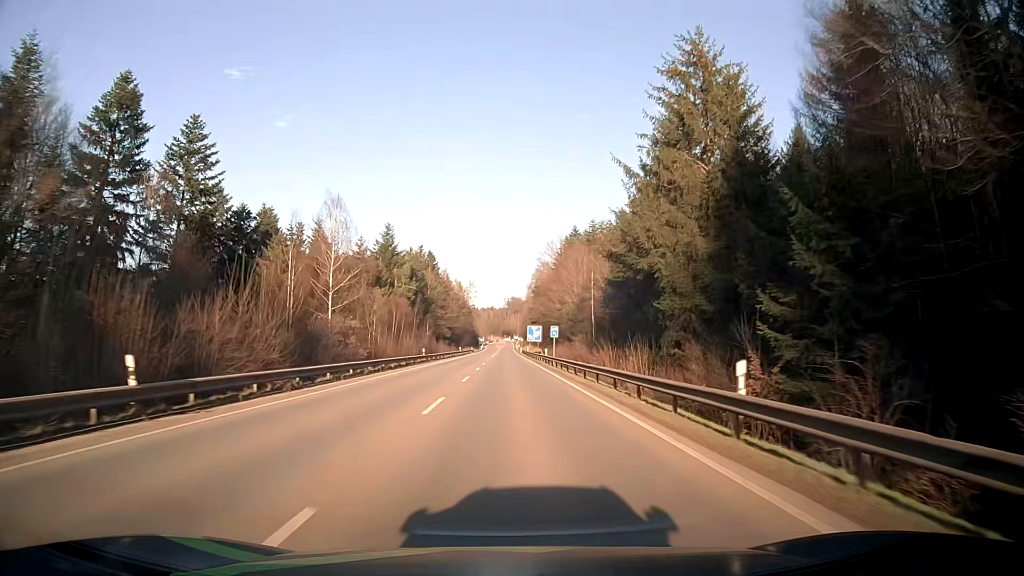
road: secondary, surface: asphalt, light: Day
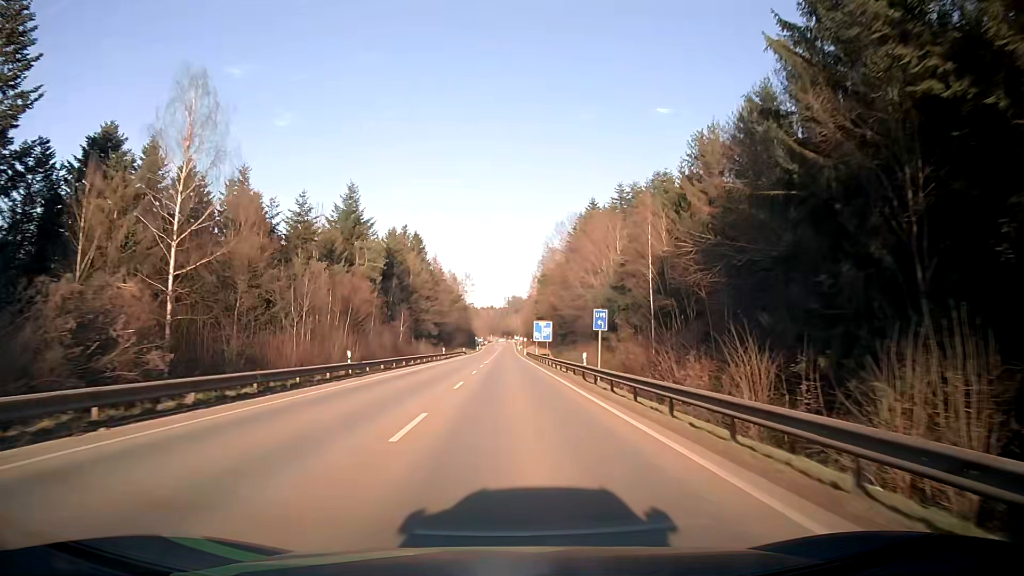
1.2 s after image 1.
(-0.1, +28.2) m; 0°
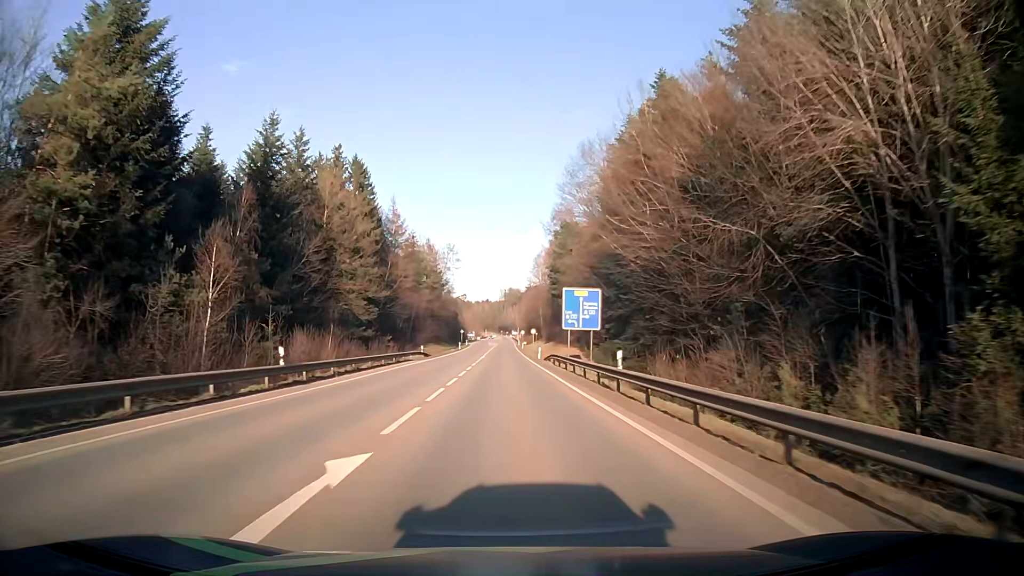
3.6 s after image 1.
(-0.1, +54.7) m; 0°
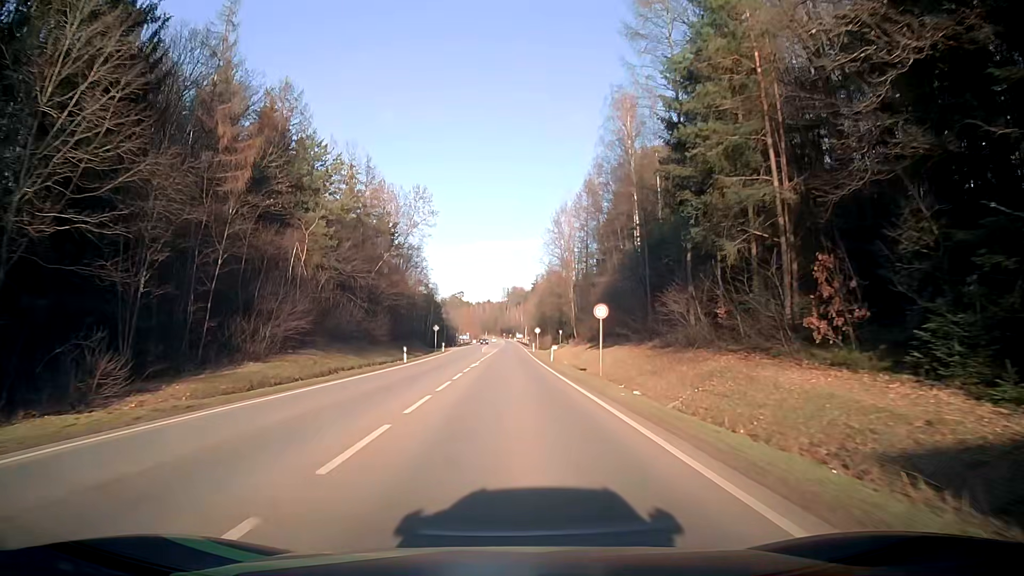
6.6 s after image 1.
(0.0, +62.8) m; 0°
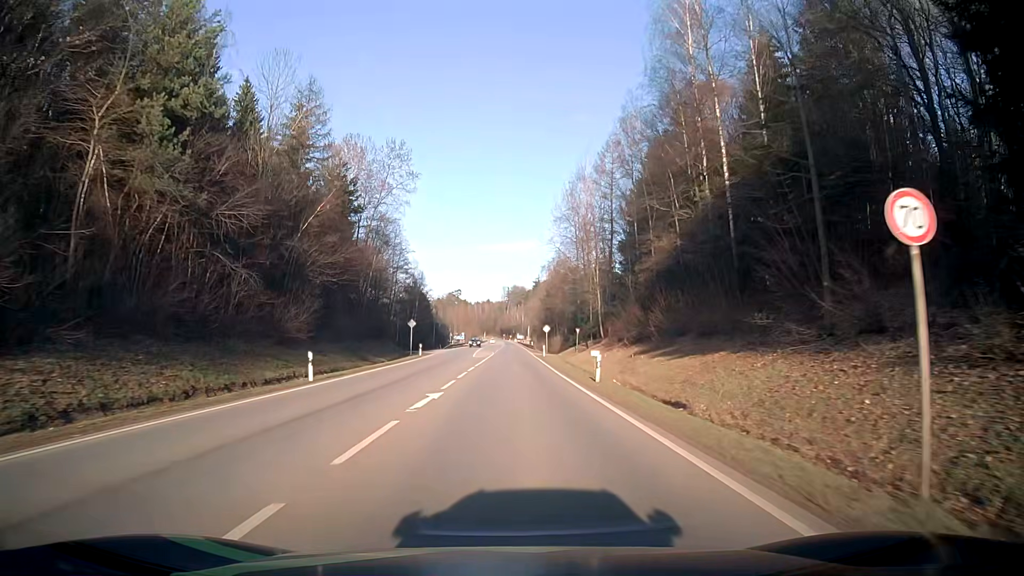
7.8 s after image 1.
(-0.1, +23.3) m; 0°
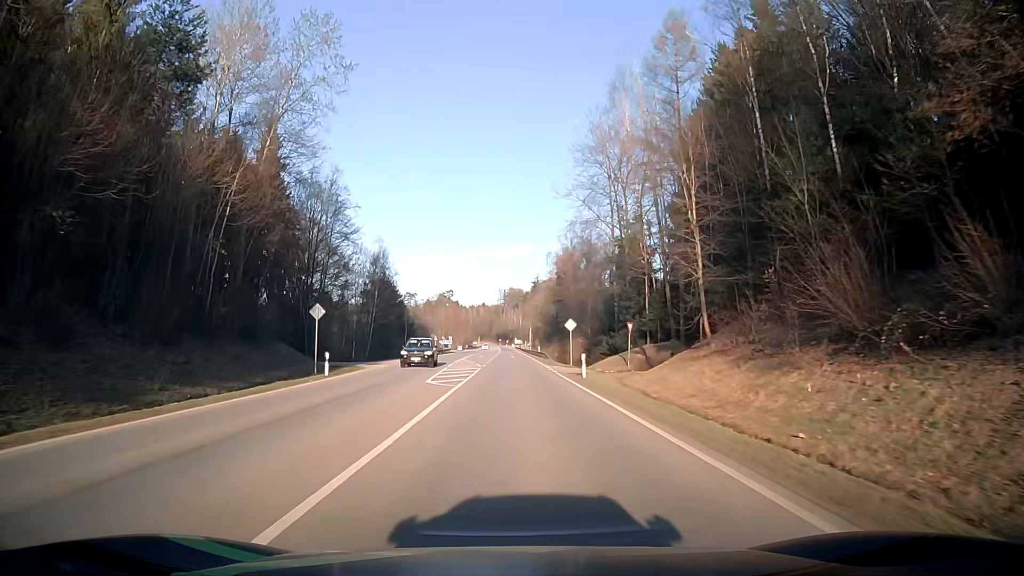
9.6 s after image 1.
(0.0, +33.1) m; 0°
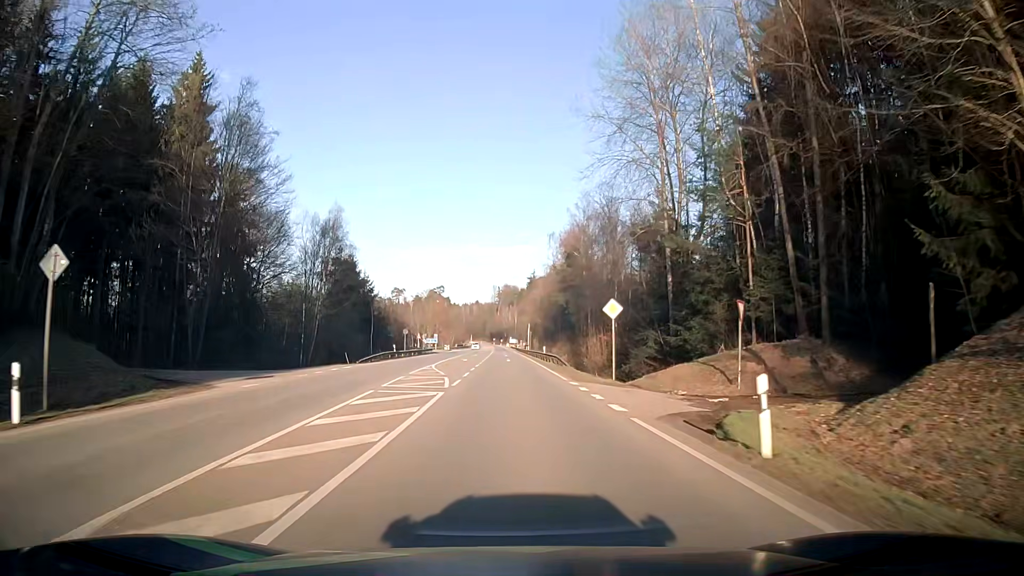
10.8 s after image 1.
(0.0, +21.3) m; 0°
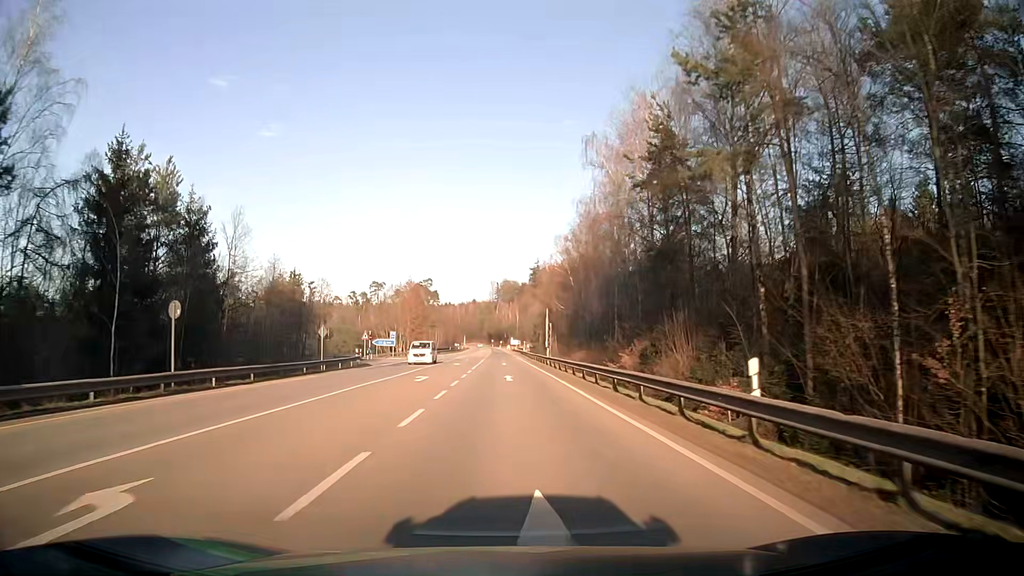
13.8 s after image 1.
(+0.1, +52.3) m; 0°
(0, +10) (0, +20) (0, +30) (0, +40) (0, +50) (0, +60) (0, +70) (0, +80) (0, +90) (0, +100) m
